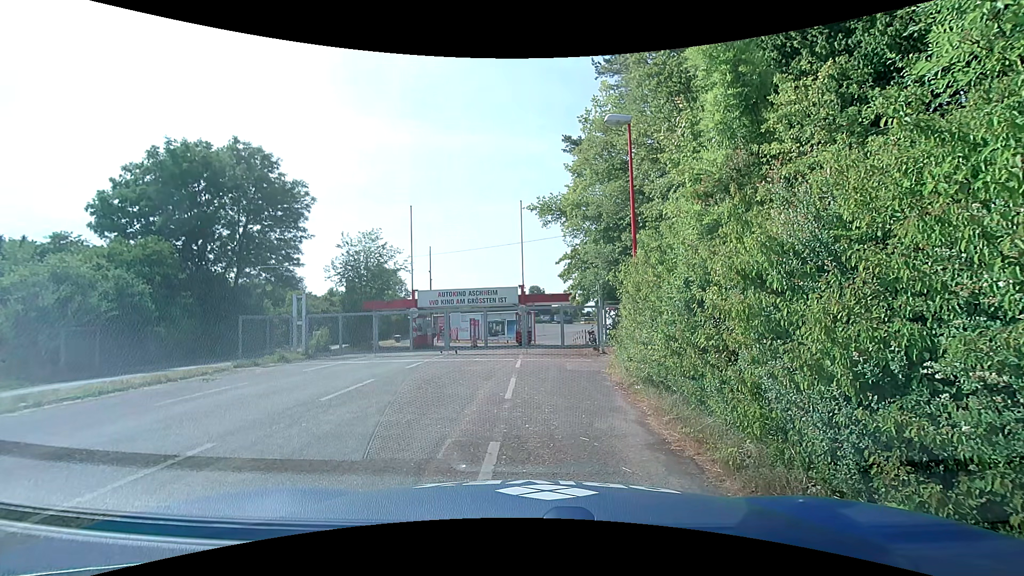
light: Day
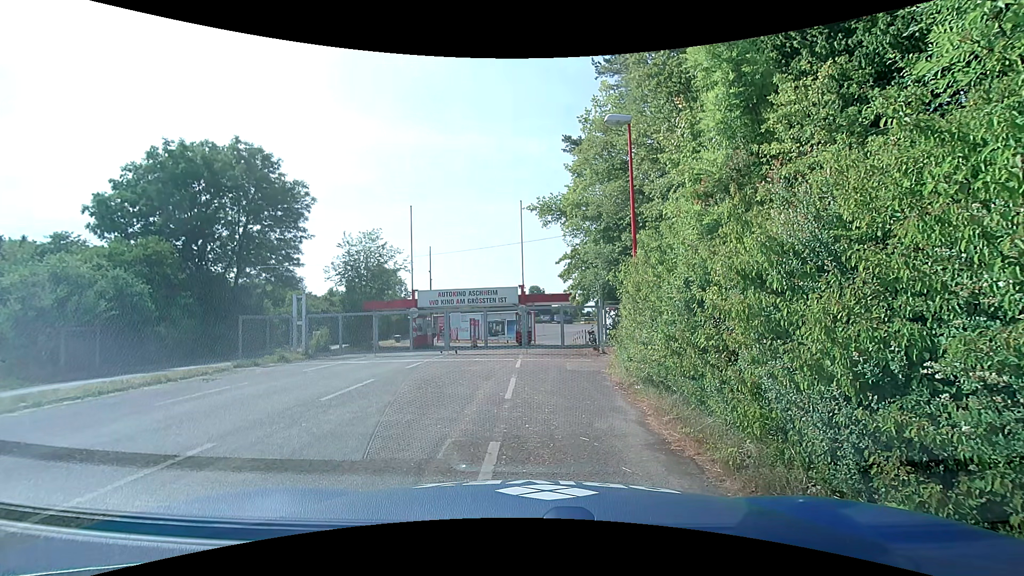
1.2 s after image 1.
(0.0, 0.0) m; 0°
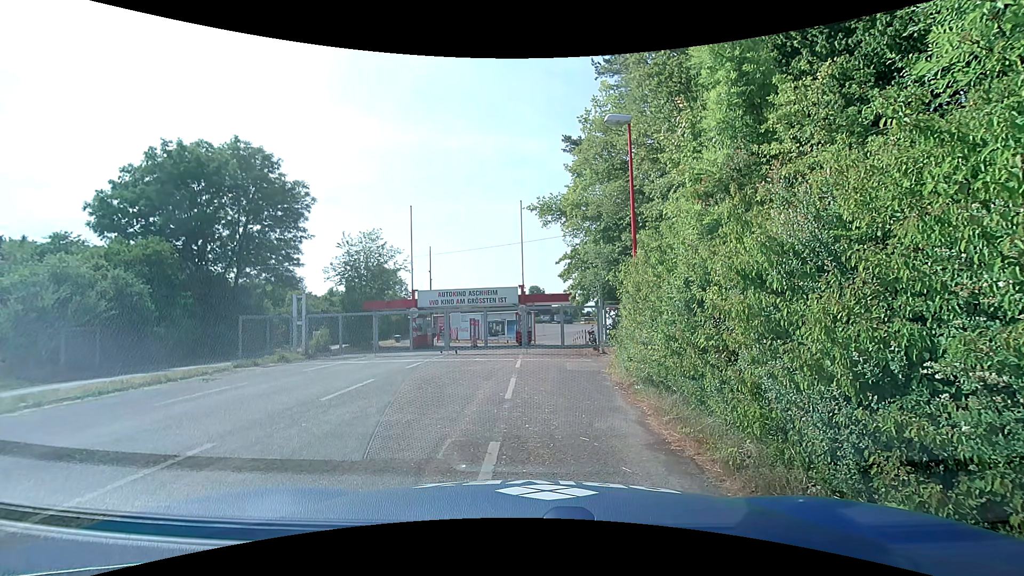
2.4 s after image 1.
(0.0, 0.0) m; 0°
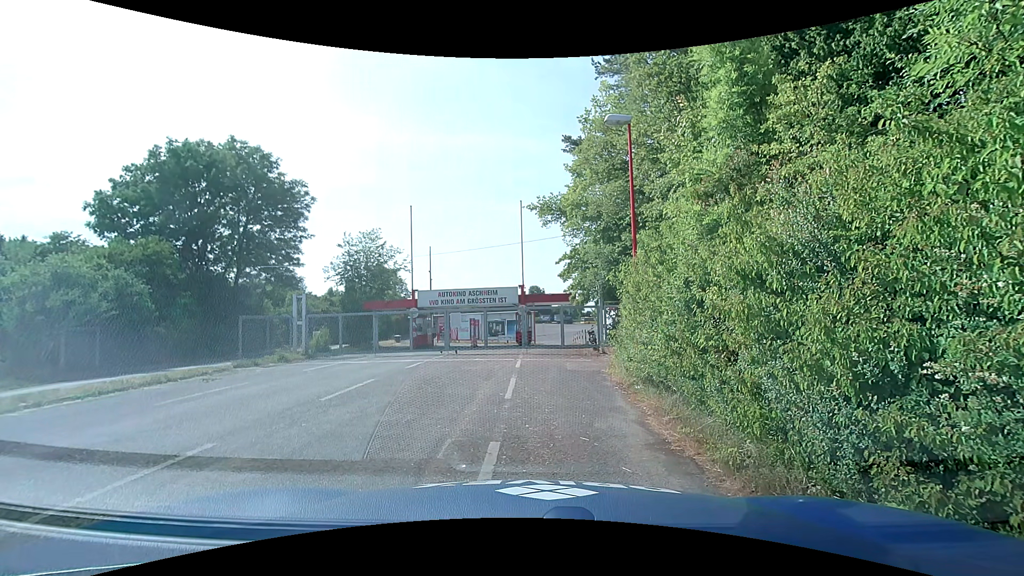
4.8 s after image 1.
(0.0, 0.0) m; 0°
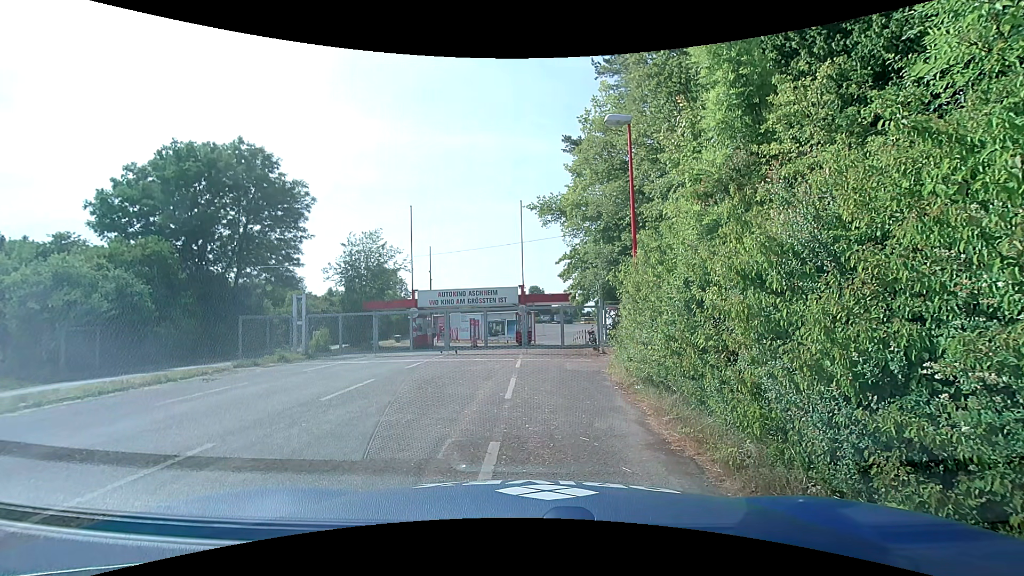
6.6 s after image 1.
(0.0, 0.0) m; 0°
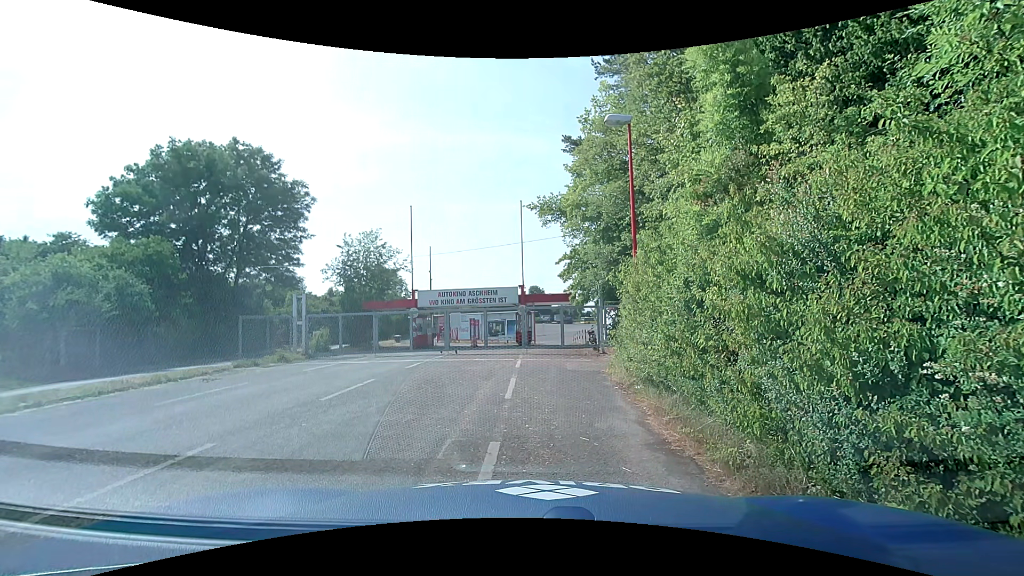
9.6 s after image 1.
(0.0, 0.0) m; 0°
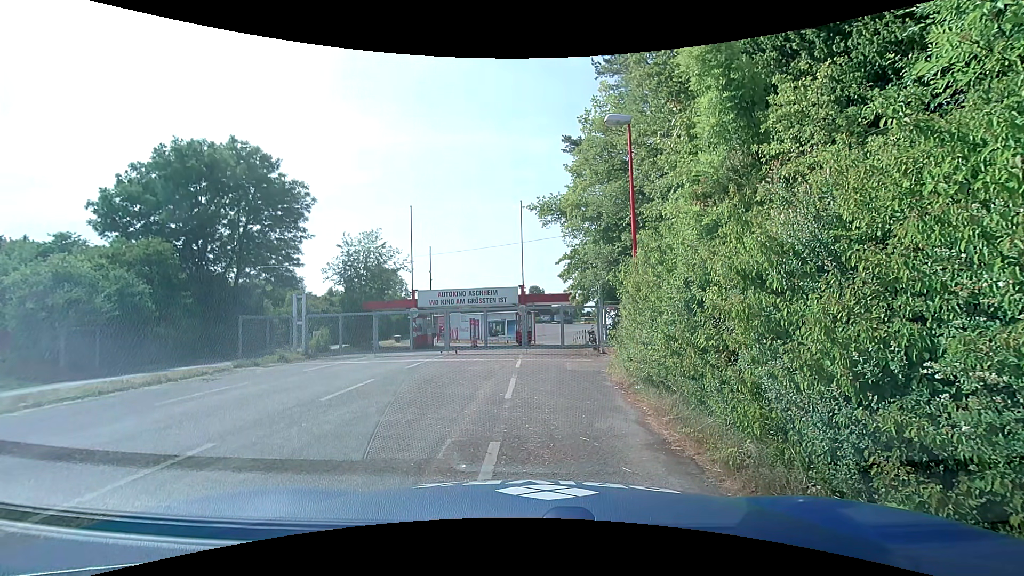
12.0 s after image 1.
(0.0, 0.0) m; 0°
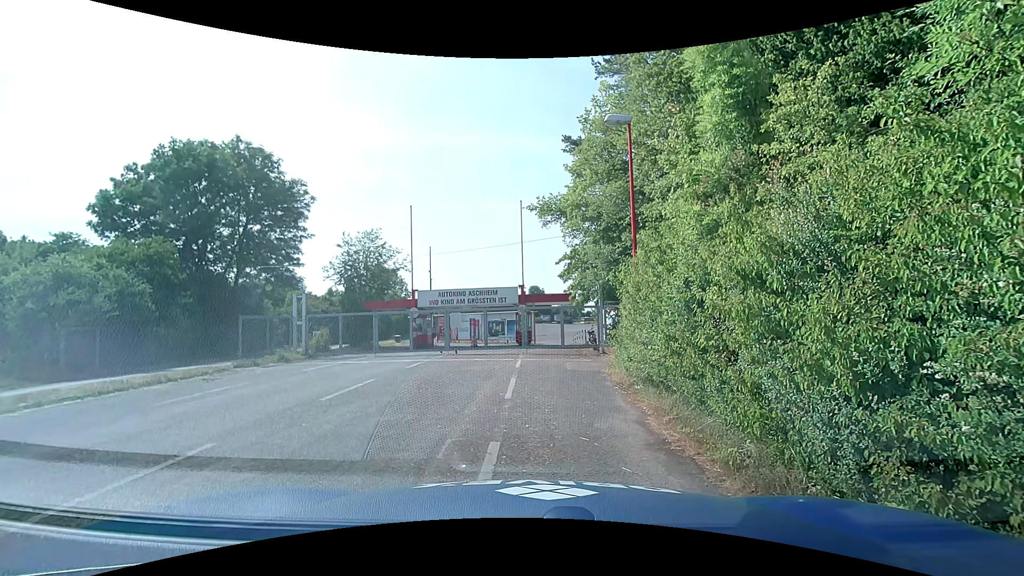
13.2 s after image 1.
(0.0, 0.0) m; 0°
